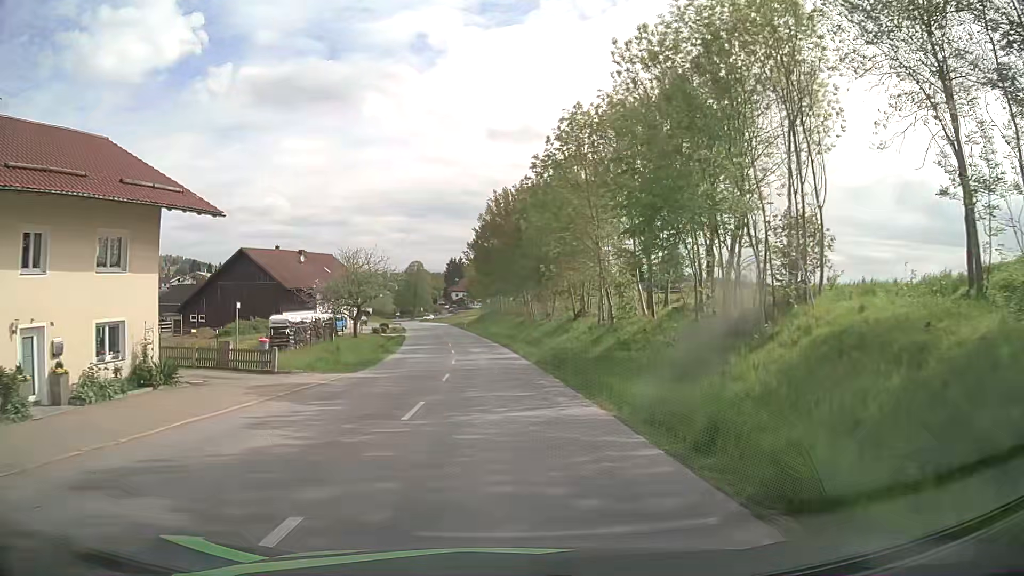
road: tertiary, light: Day
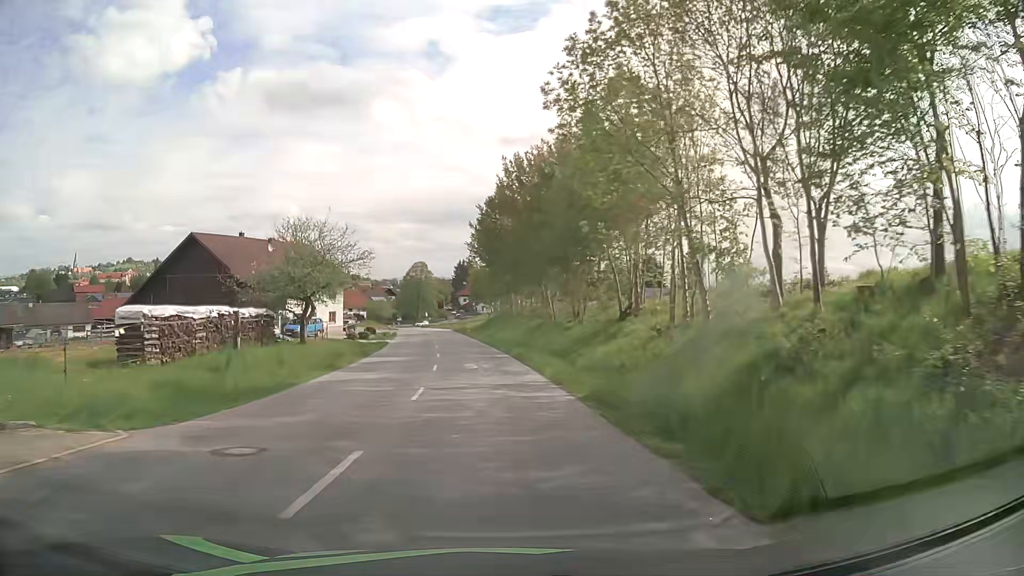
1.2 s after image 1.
(0.0, +15.4) m; 0°
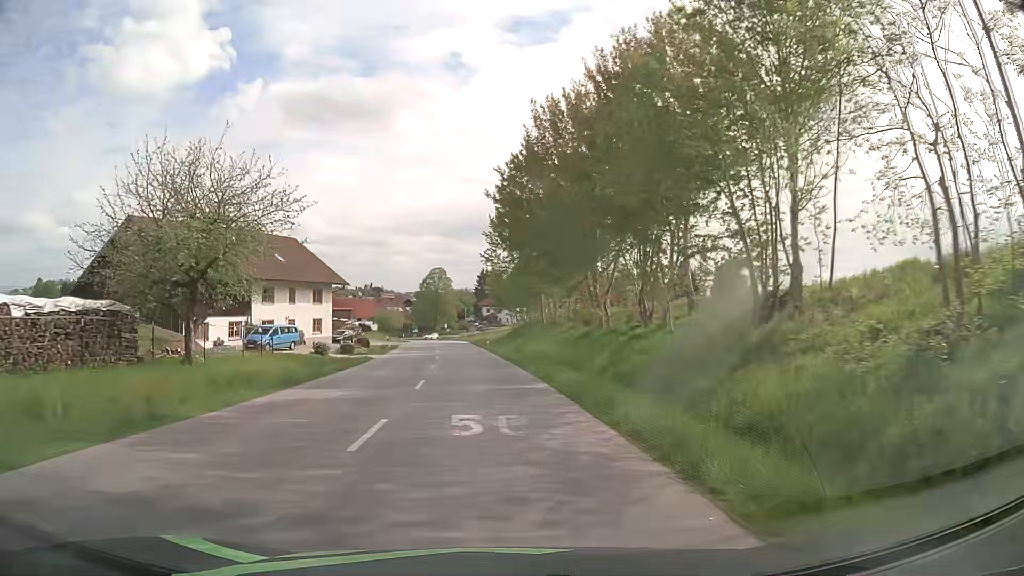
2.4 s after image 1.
(-0.3, +15.3) m; -2°
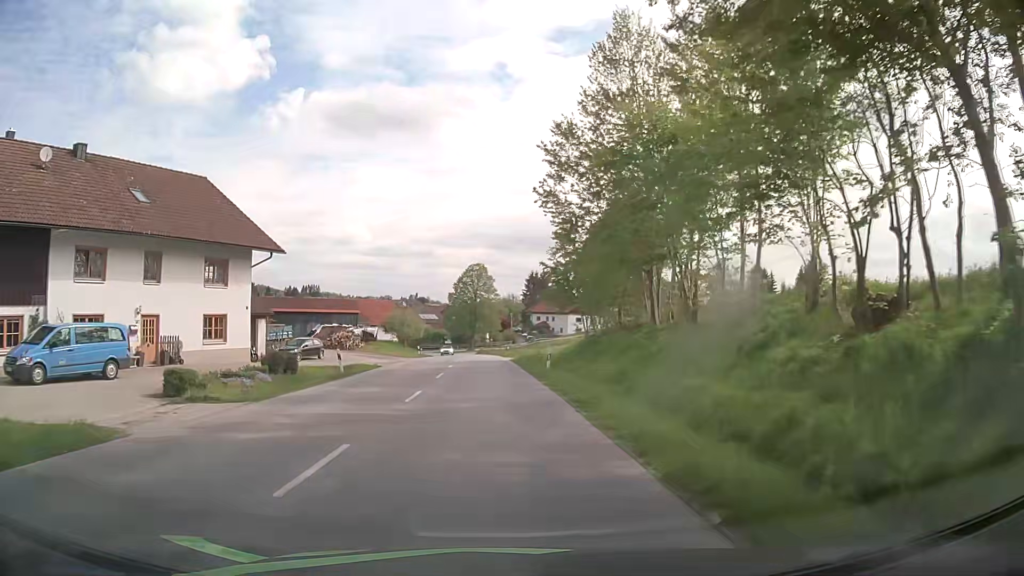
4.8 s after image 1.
(-1.0, +29.7) m; -4°
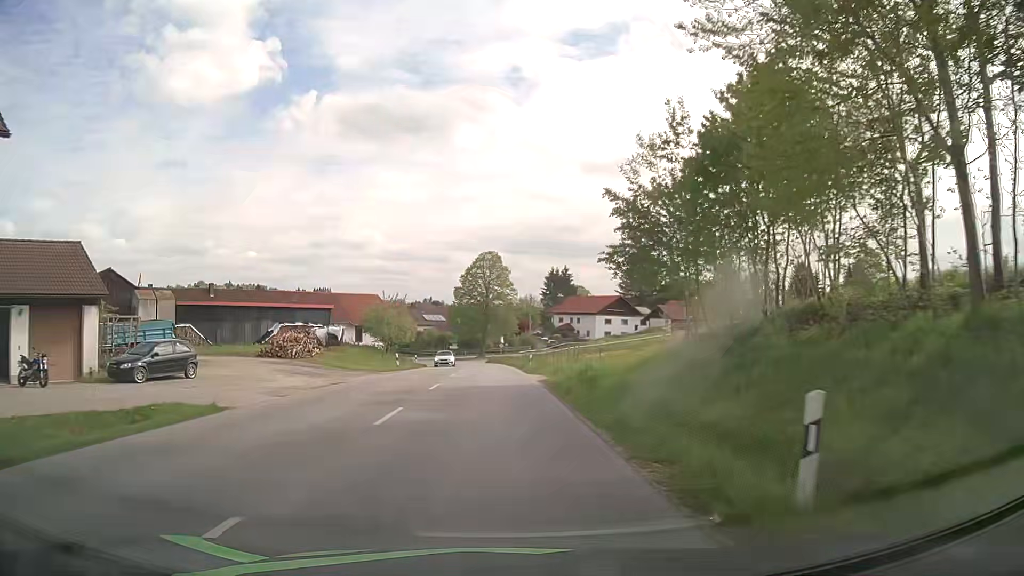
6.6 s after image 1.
(-0.3, +22.0) m; -1°
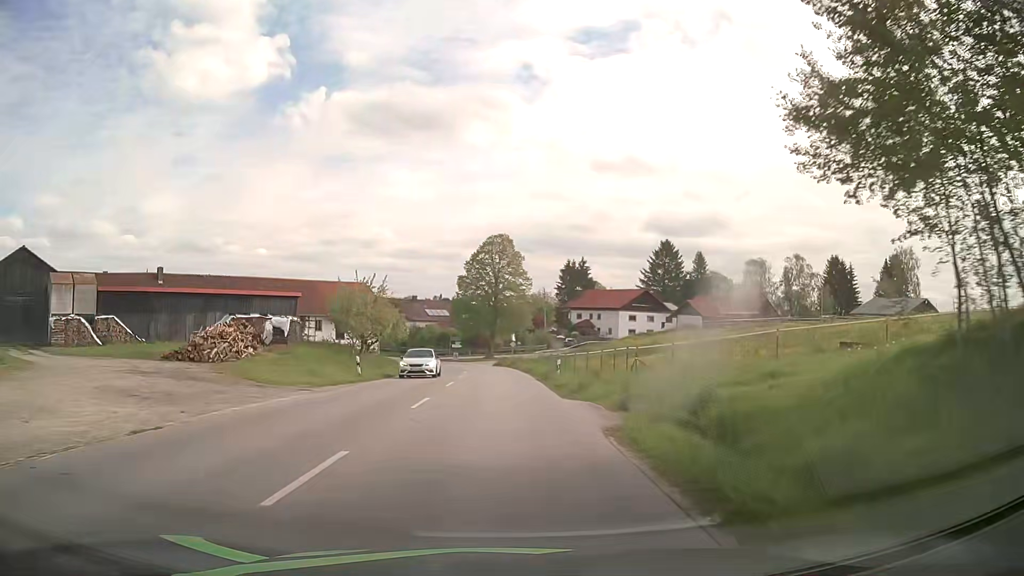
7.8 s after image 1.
(-0.2, +14.8) m; -1°
